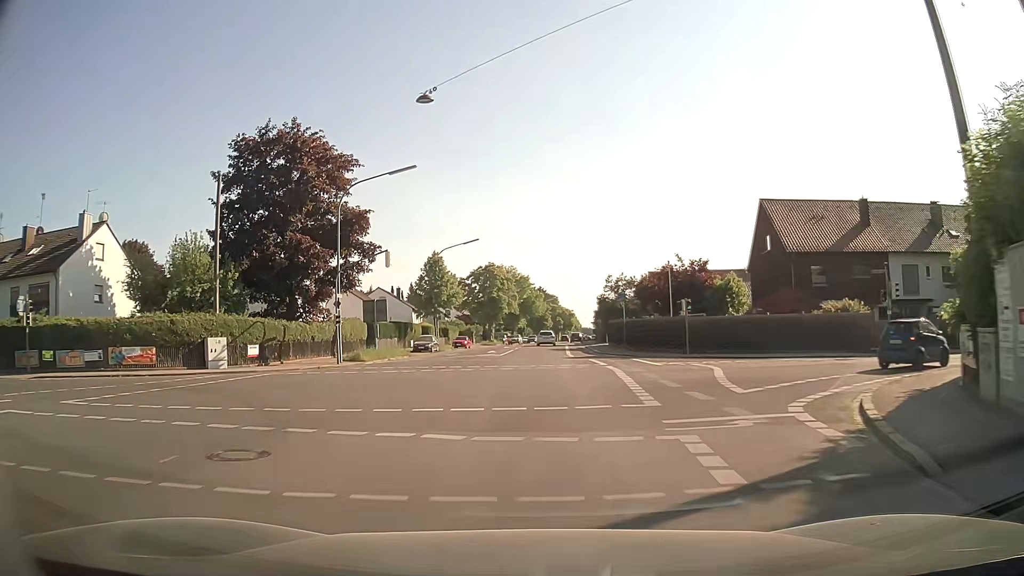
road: secondary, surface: asphalt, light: Day
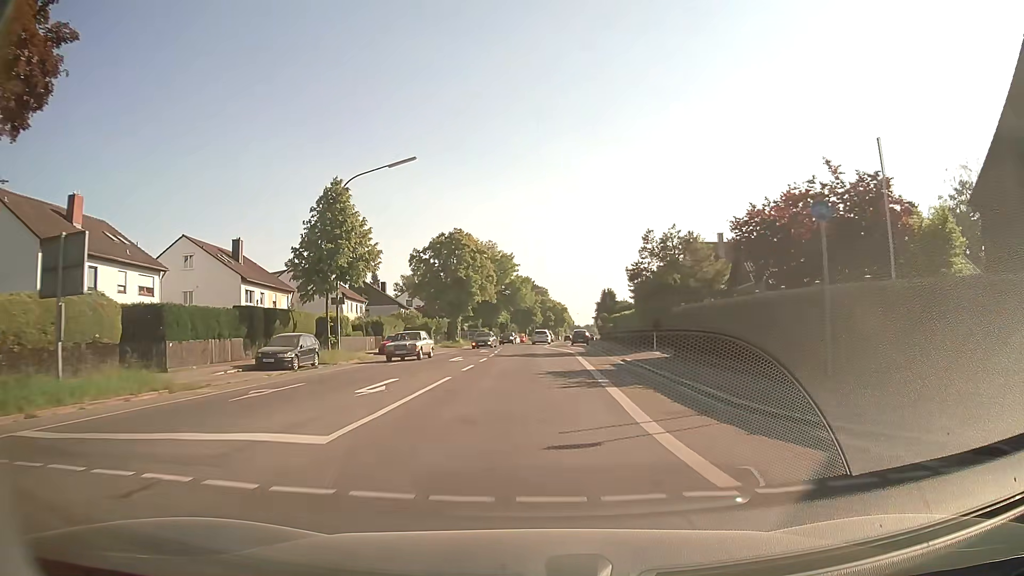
(0.0, +32.4) m; 0°
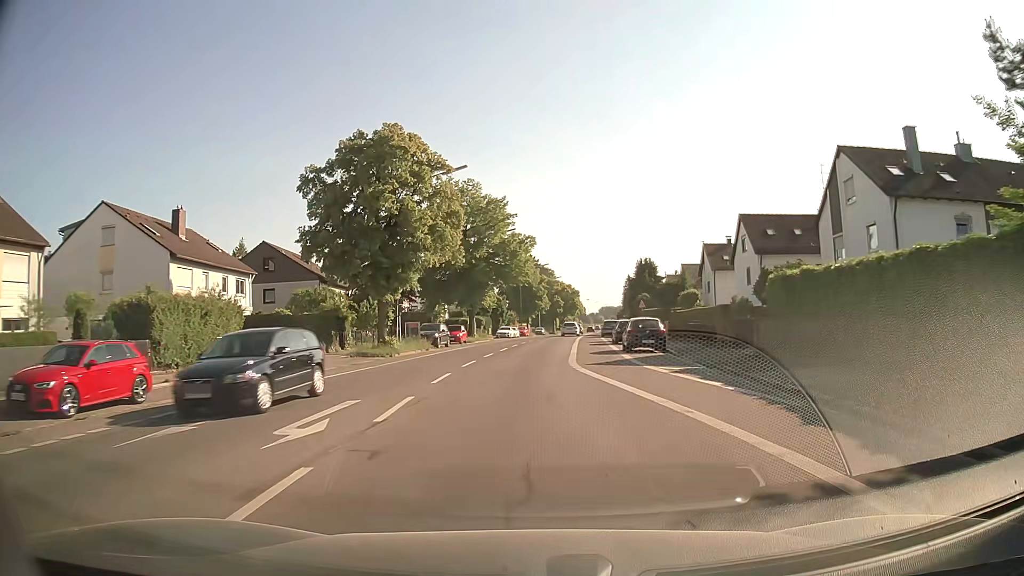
(-0.1, +36.0) m; 0°
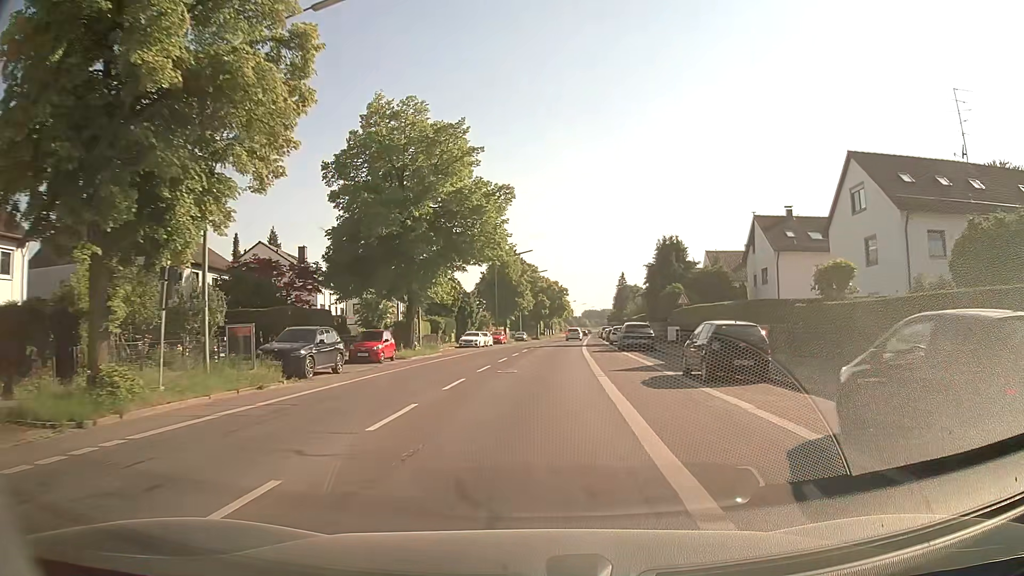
(+0.2, +23.7) m; +2°
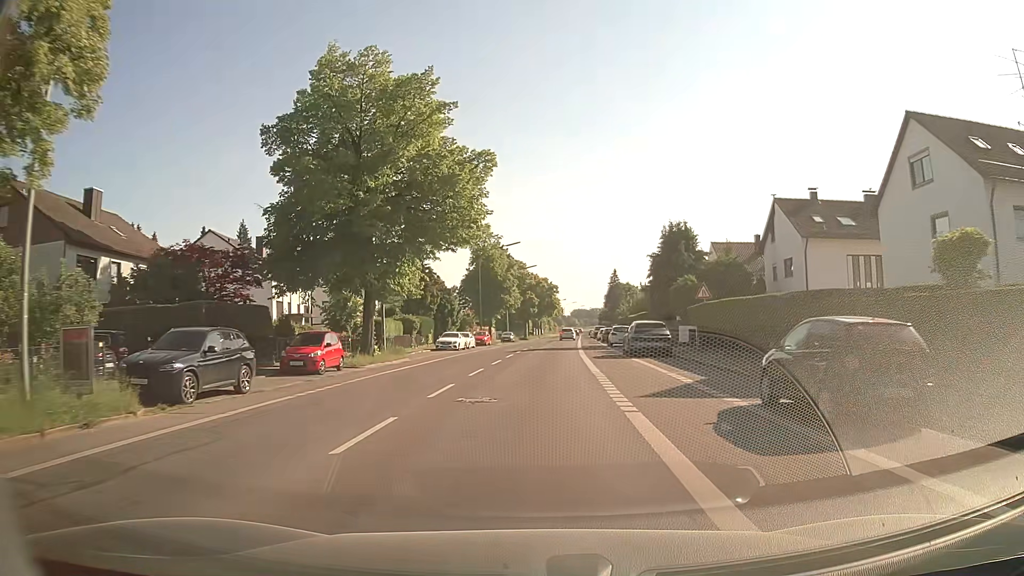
(0.0, +7.5) m; +1°
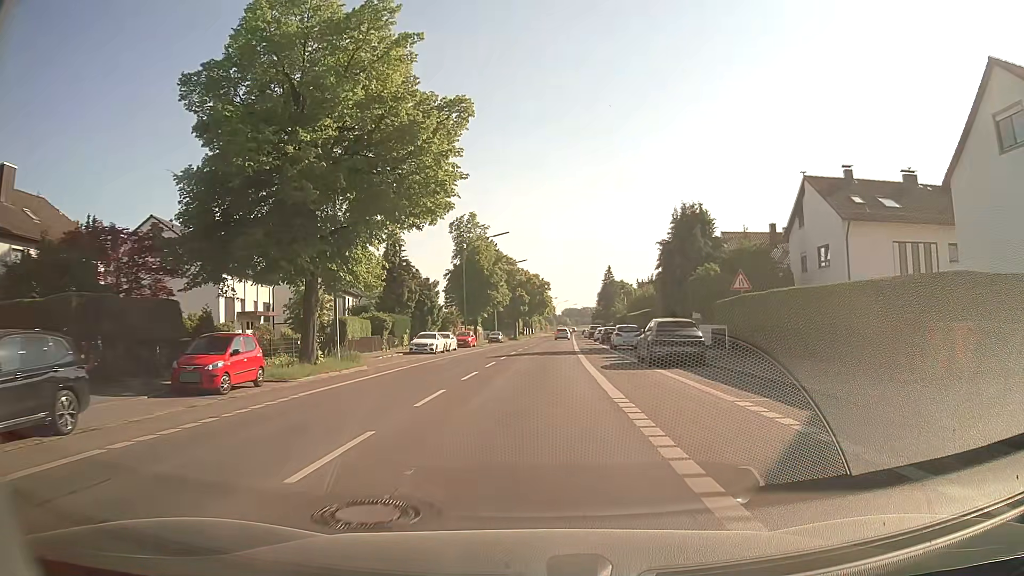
(0.0, +7.3) m; 0°
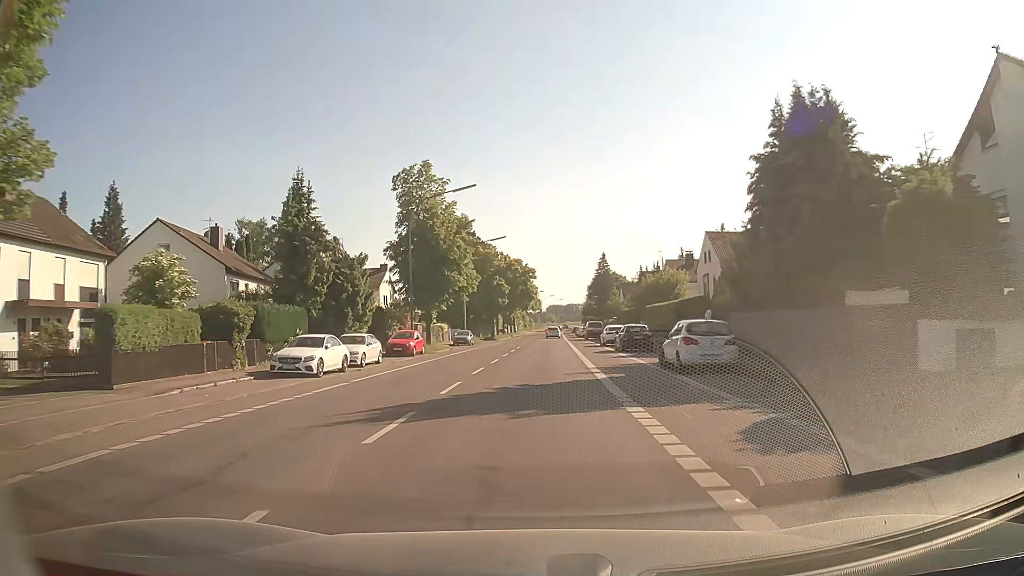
(+0.5, +21.8) m; +2°
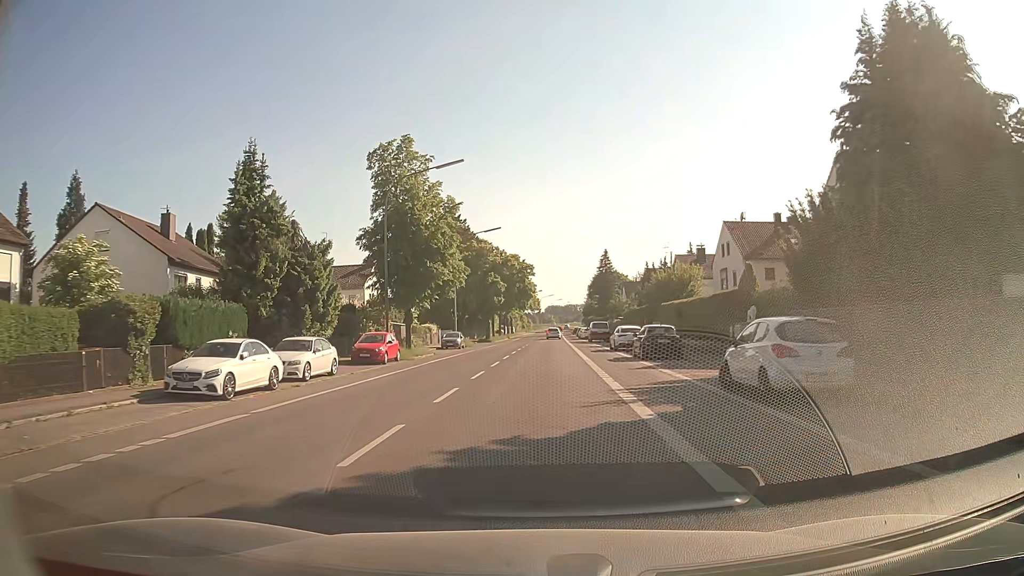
(0.0, +7.2) m; 0°
(0, +10) (0, +20) (0, +30) (+1, +40) (+1, +50) (+1, +60) (+2, +70) (+2, +80) (+2, +90) (+2, +100) m
